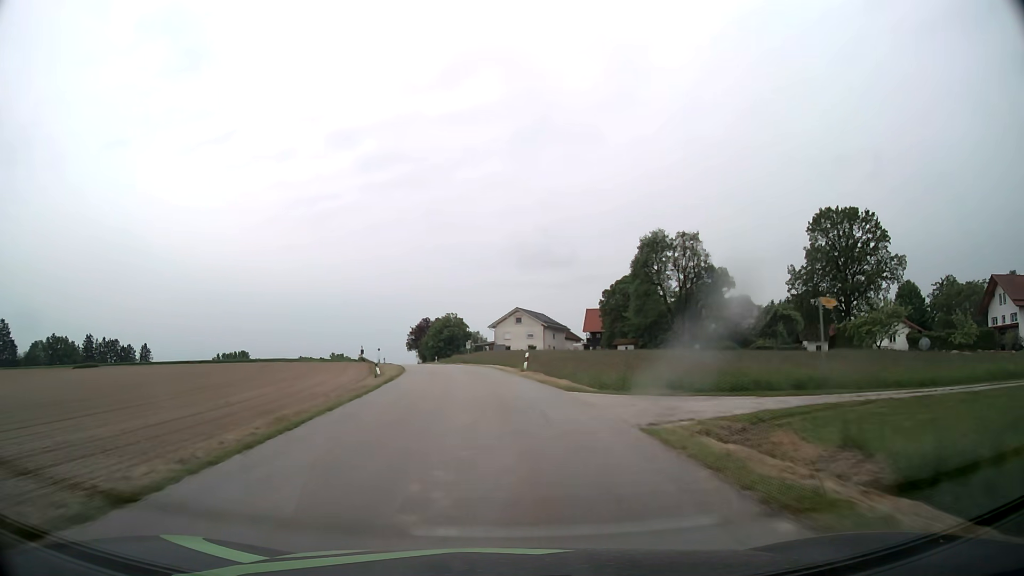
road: tertiary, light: Day
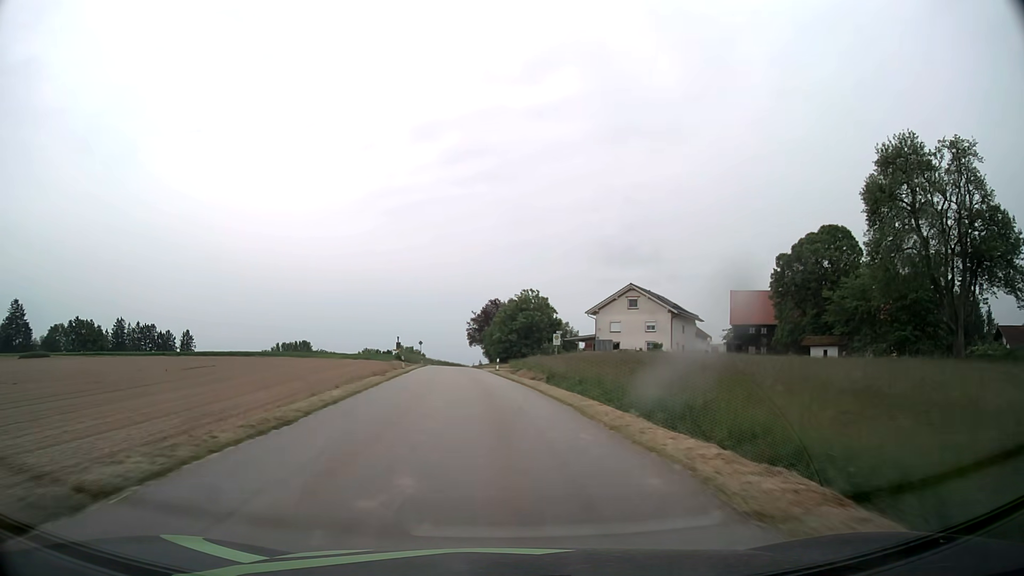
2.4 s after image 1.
(-2.7, +40.5) m; -7°
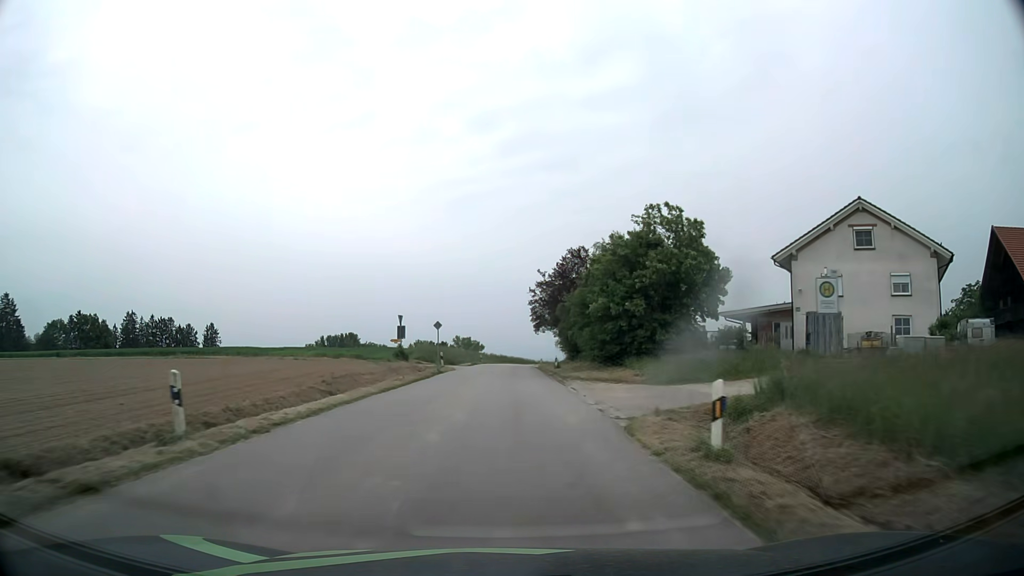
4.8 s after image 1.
(-2.2, +40.7) m; -6°
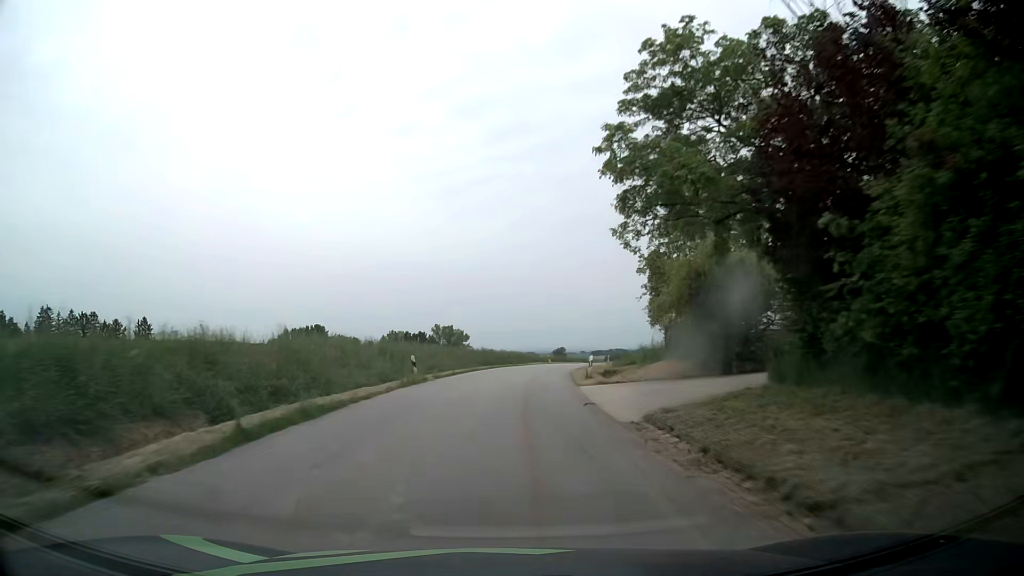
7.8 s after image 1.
(+0.6, +51.8) m; +1°
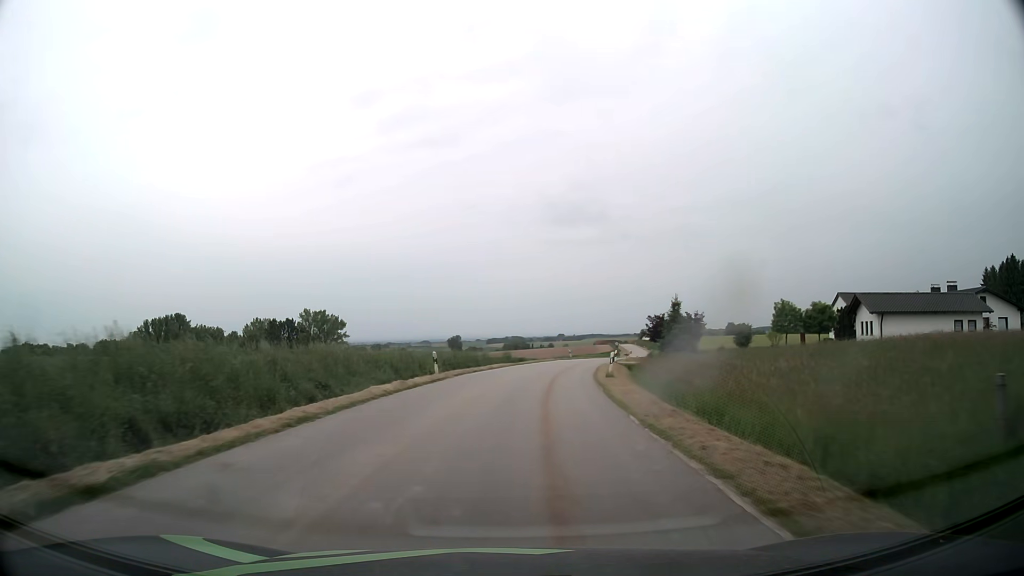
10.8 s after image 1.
(+3.4, +50.9) m; +9°
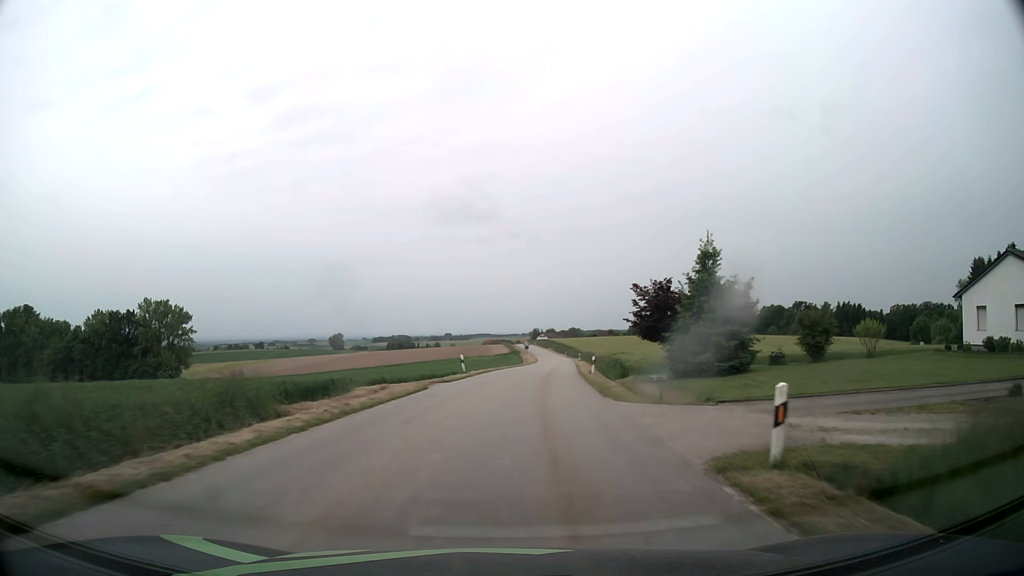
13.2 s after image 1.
(+3.4, +40.7) m; +9°
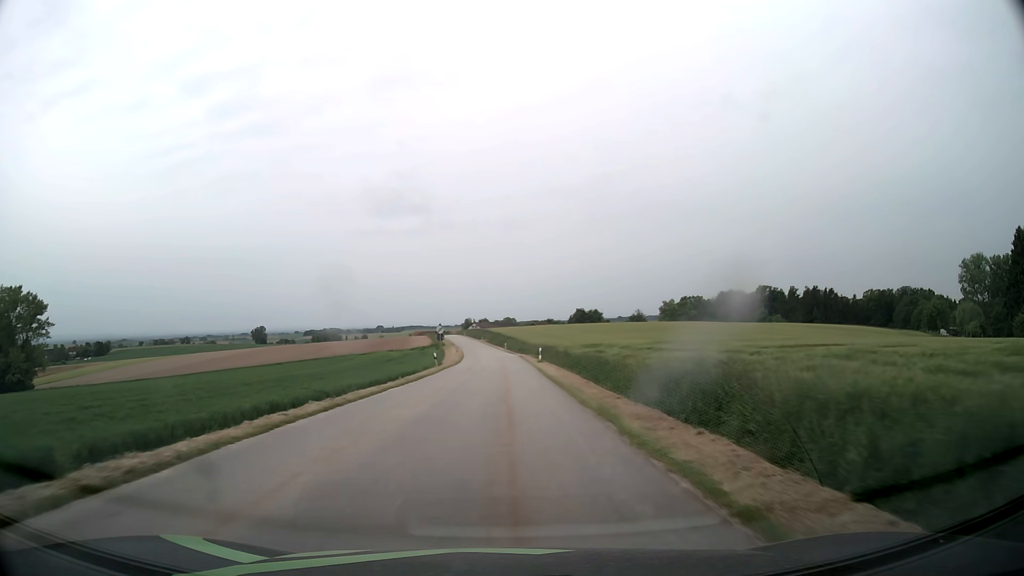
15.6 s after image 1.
(+2.9, +41.7) m; +6°
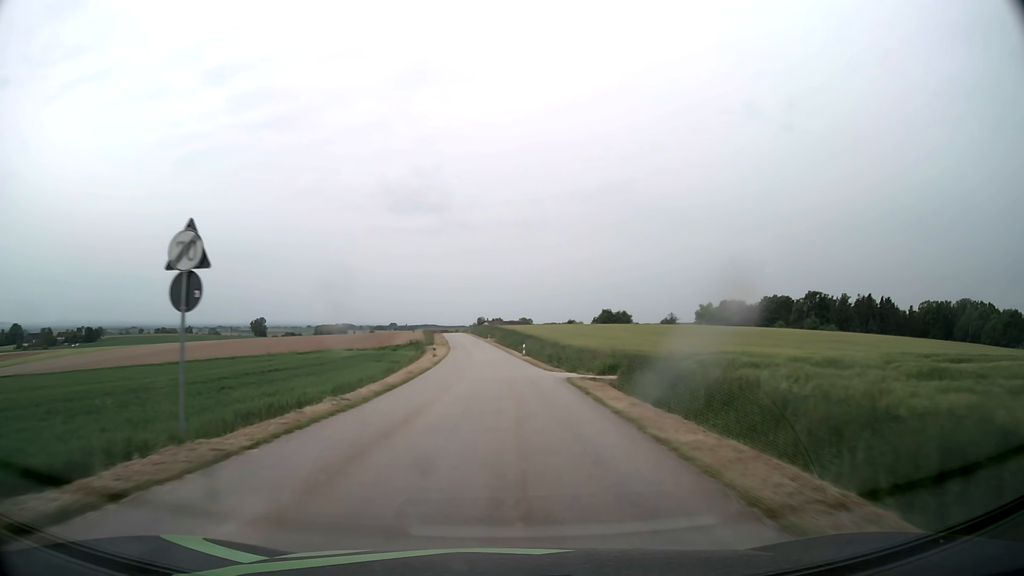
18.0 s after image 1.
(-0.3, +43.2) m; -1°
(0, +10) (0, +20) (0, +30) (-1, +40) (-1, +50) (-2, +60) (-2, +70) (-3, +80) (-4, +90) (-5, +100) m
